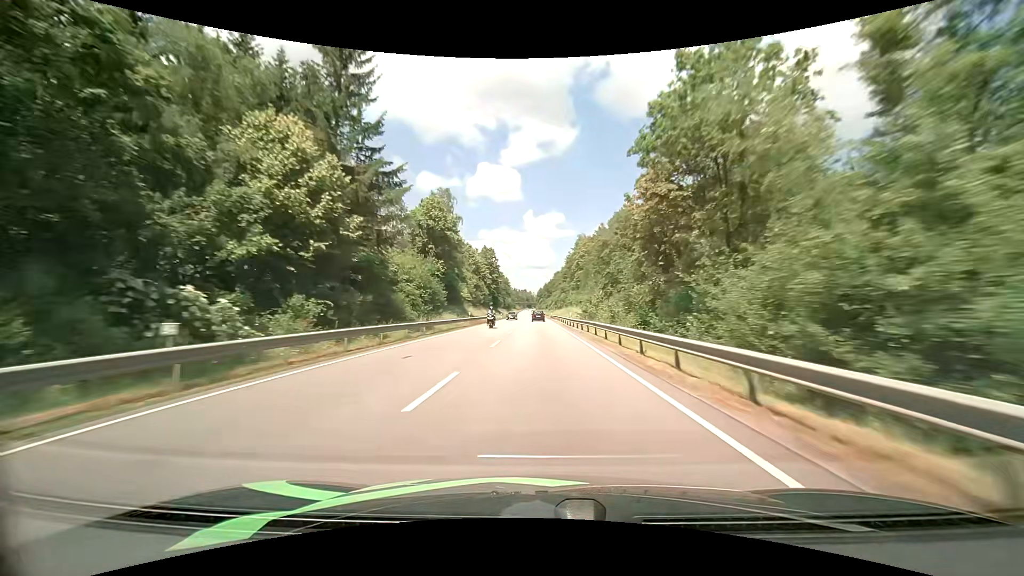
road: primary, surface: asphalt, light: Day
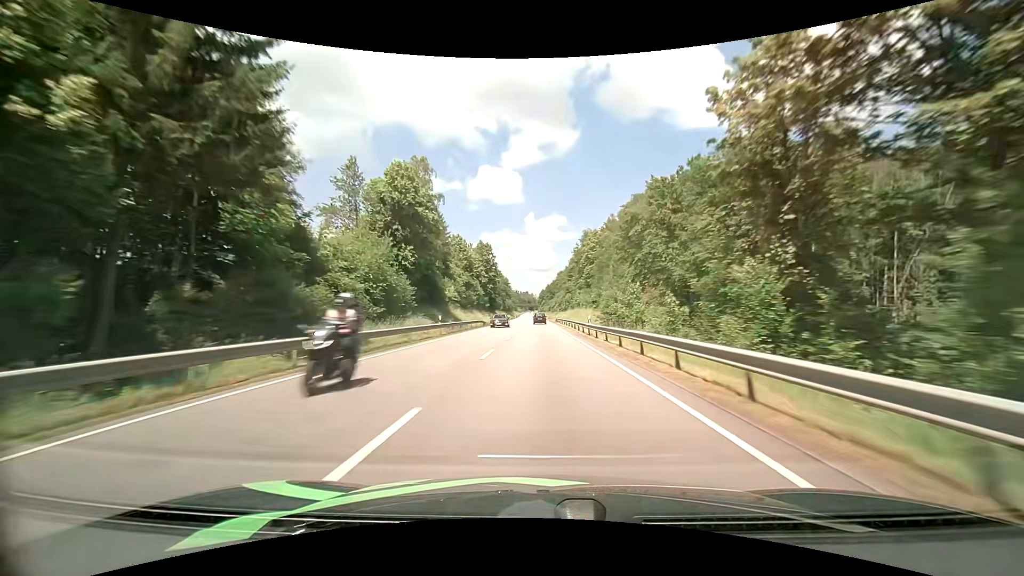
(0.0, +15.8) m; 0°
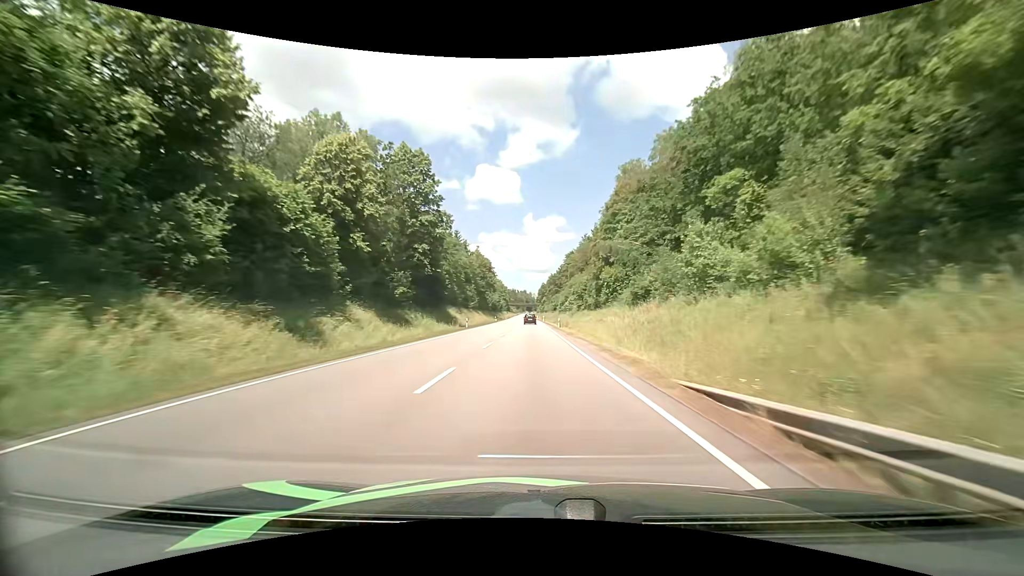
(0.0, +78.3) m; 0°
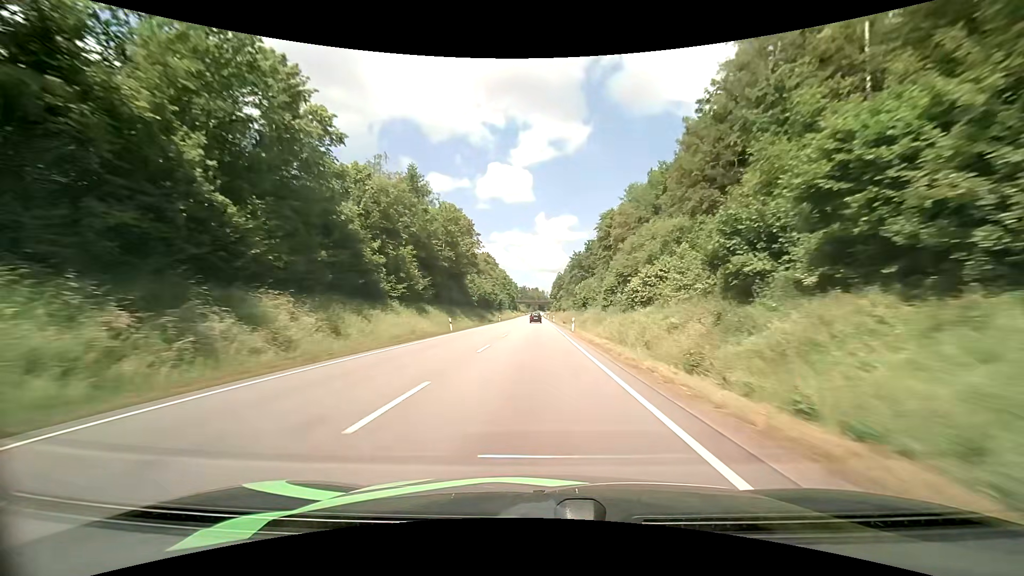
(-0.7, +62.8) m; -2°
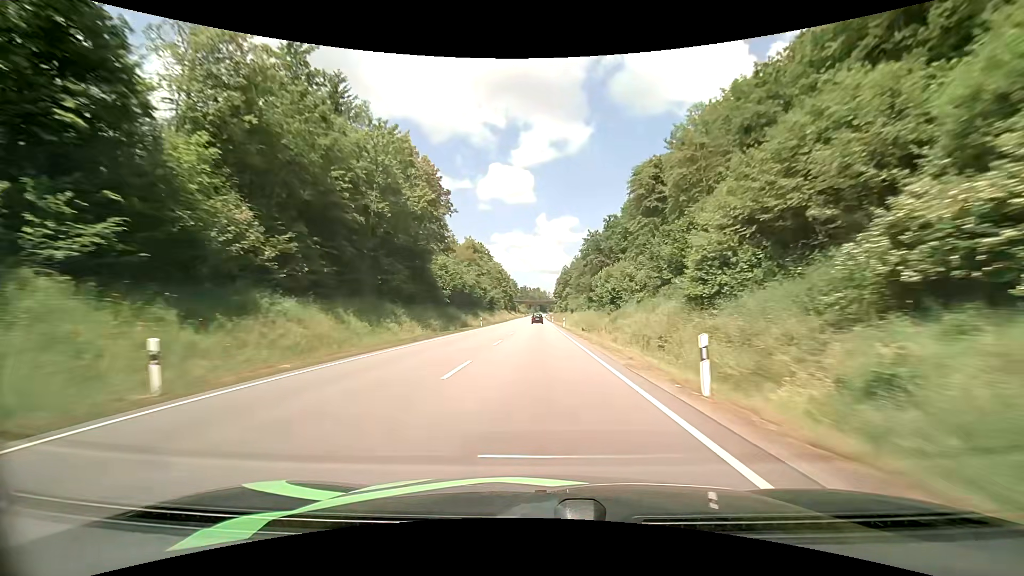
(0.0, +31.2) m; 0°
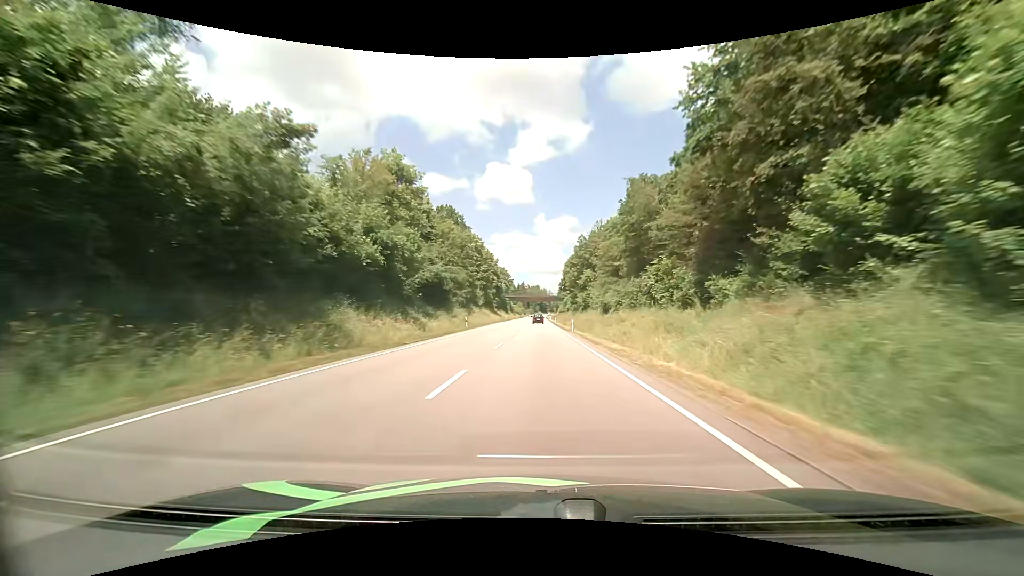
(0.0, +62.4) m; 0°
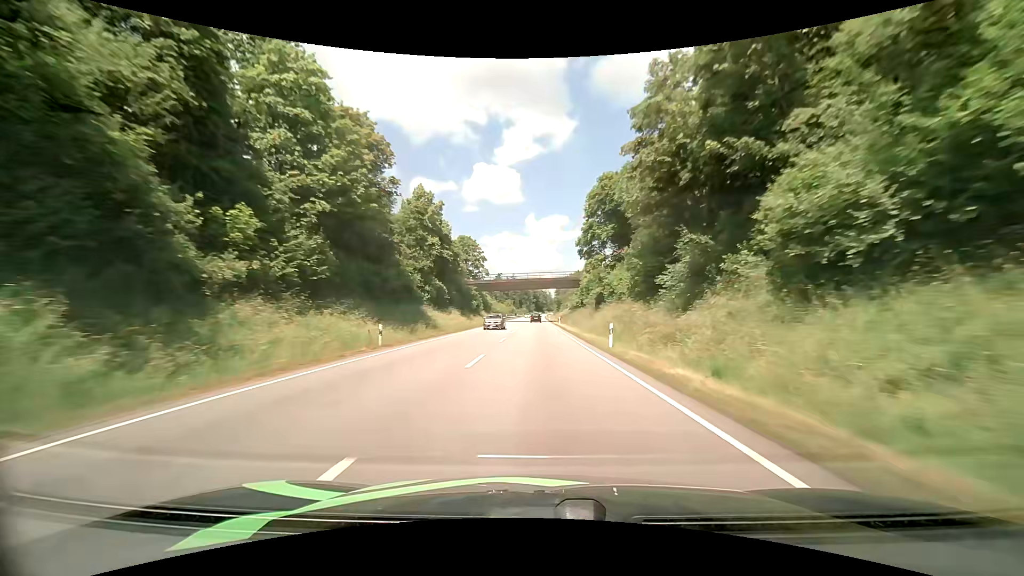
(+0.6, +79.3) m; +1°
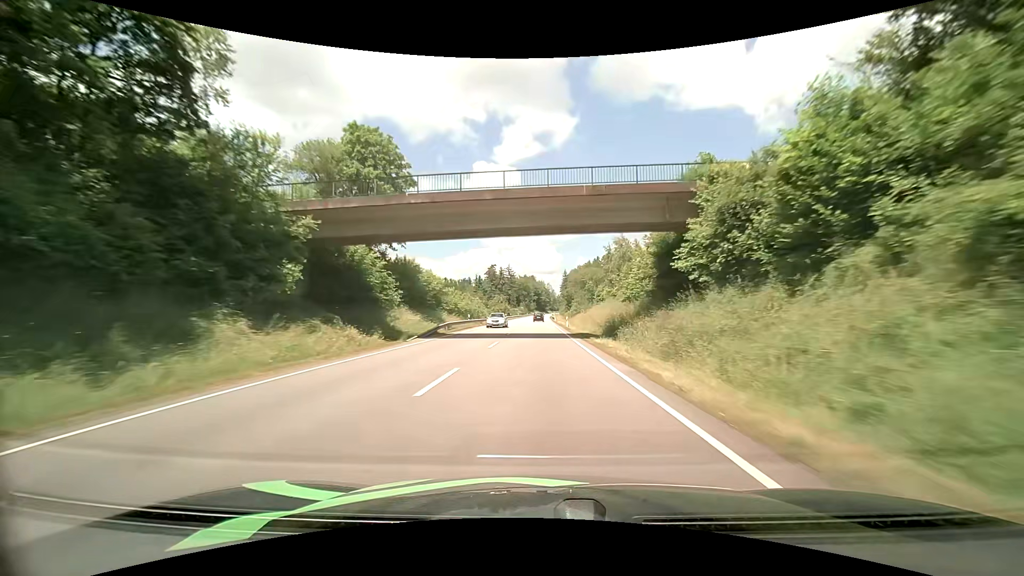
(-0.1, +64.3) m; 0°
(0, +10) (0, +20) (0, +30) (0, +40) (0, +50) (0, +60) (0, +70) (0, +80) (0, +90) (0, +100) m
